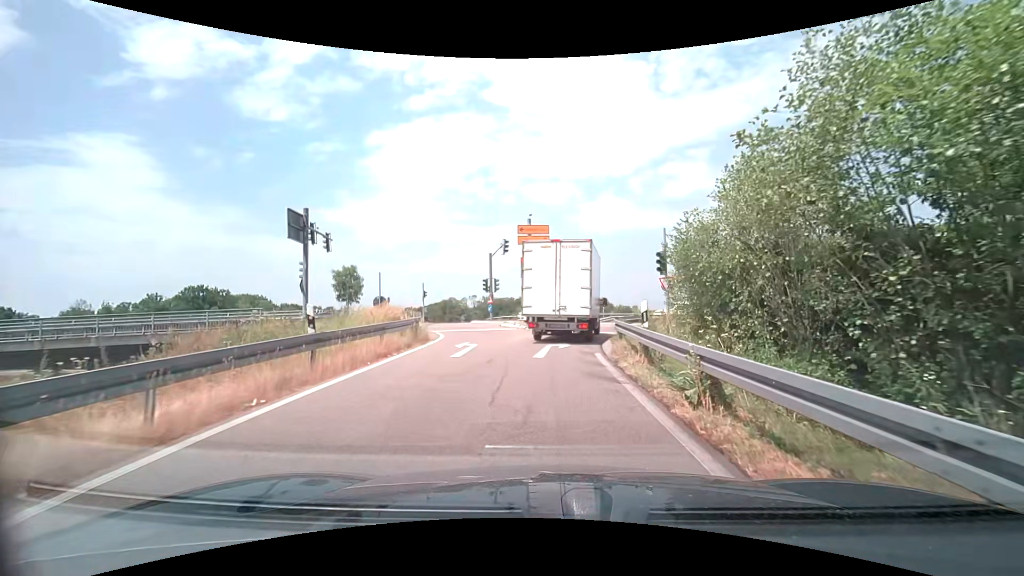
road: trunk_link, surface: asphalt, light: Day
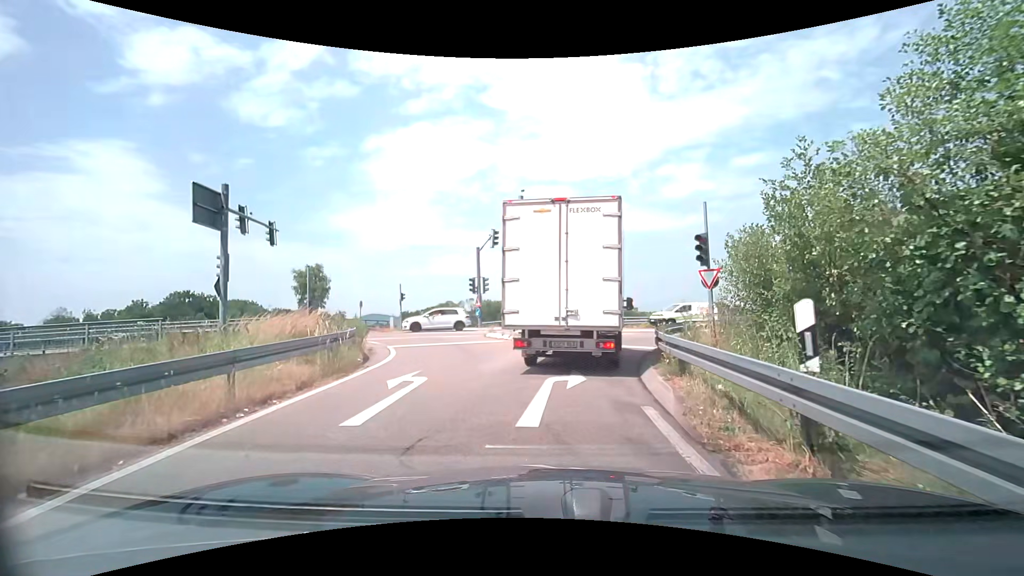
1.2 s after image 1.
(0.0, +6.2) m; 0°
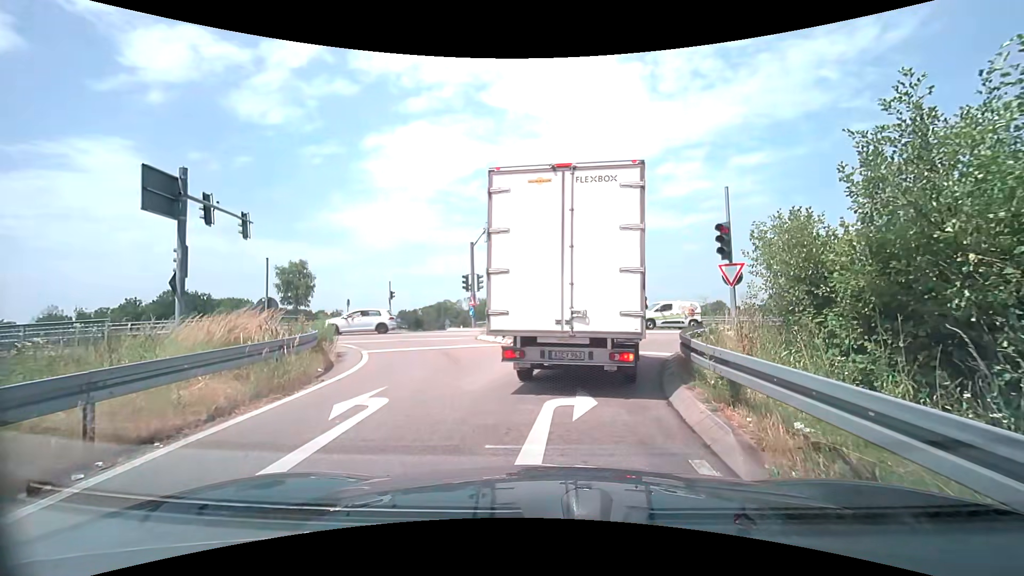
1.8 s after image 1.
(0.0, +2.0) m; 0°
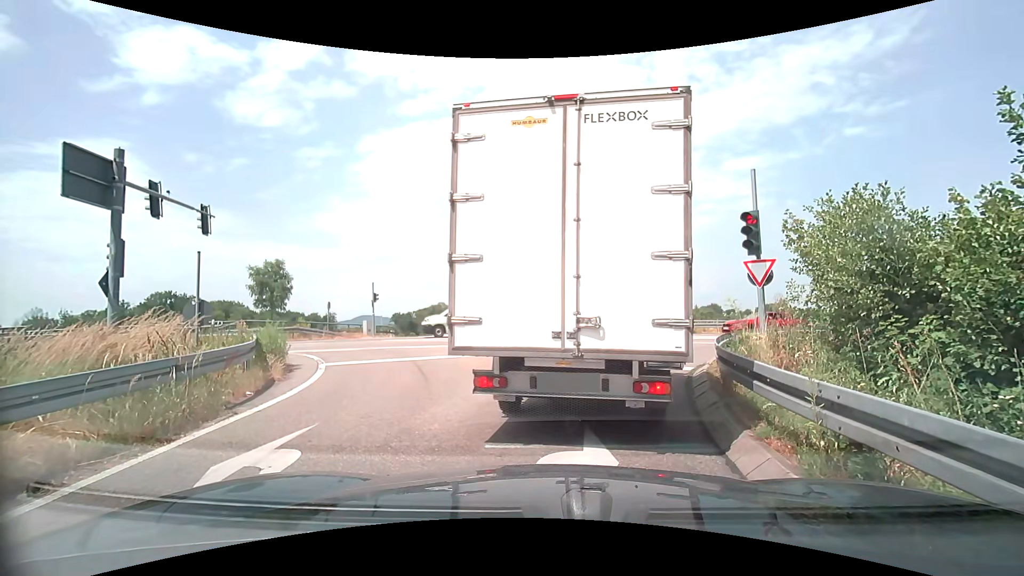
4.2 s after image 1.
(0.0, +2.2) m; 0°
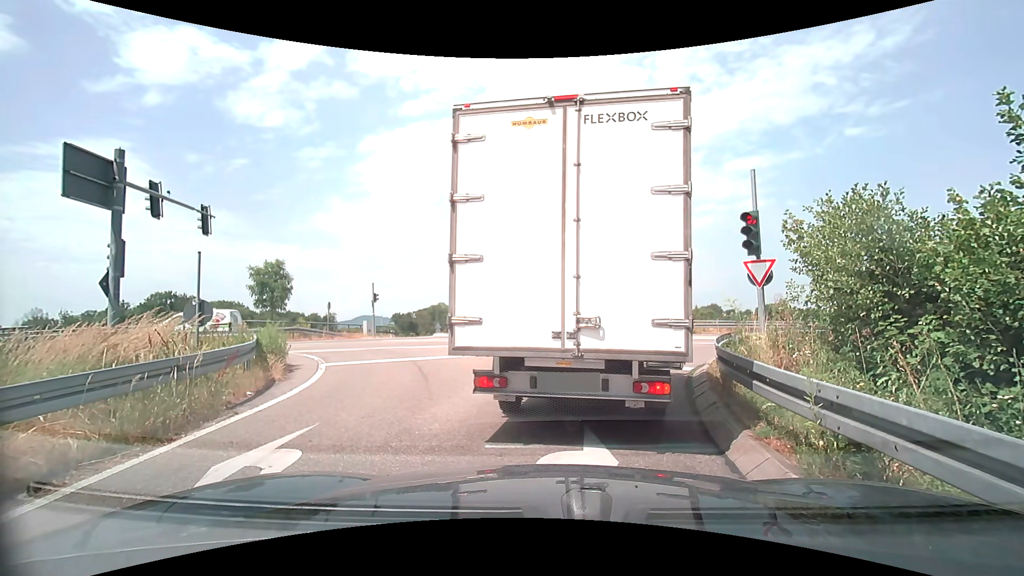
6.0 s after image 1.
(0.0, +0.1) m; 0°
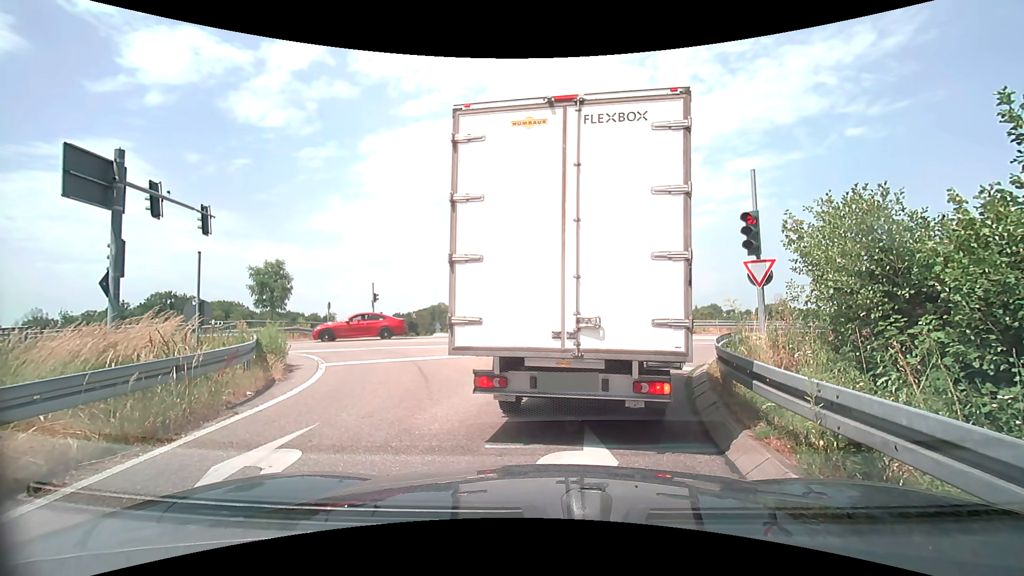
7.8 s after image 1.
(0.0, 0.0) m; 0°
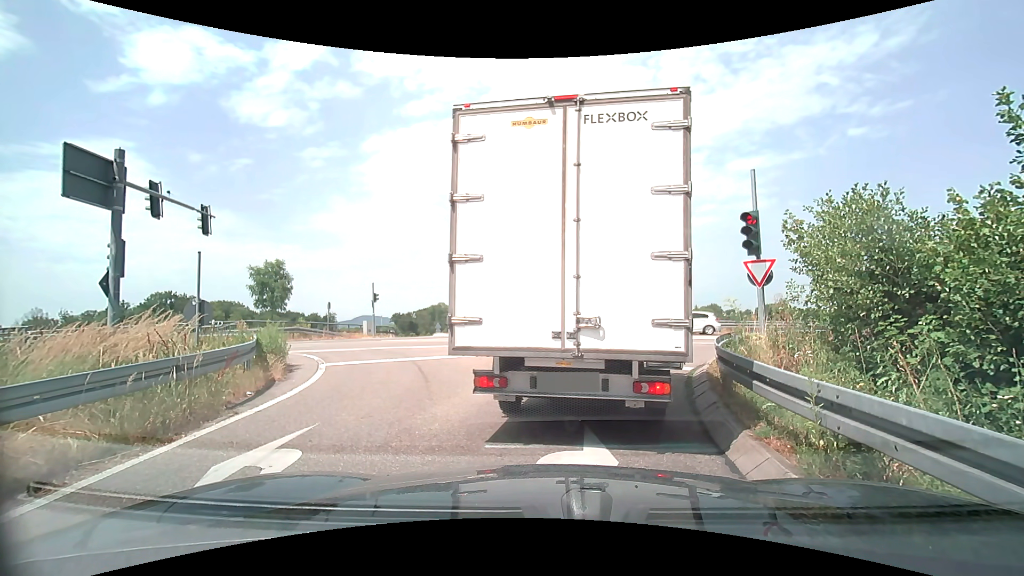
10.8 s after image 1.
(0.0, 0.0) m; 0°
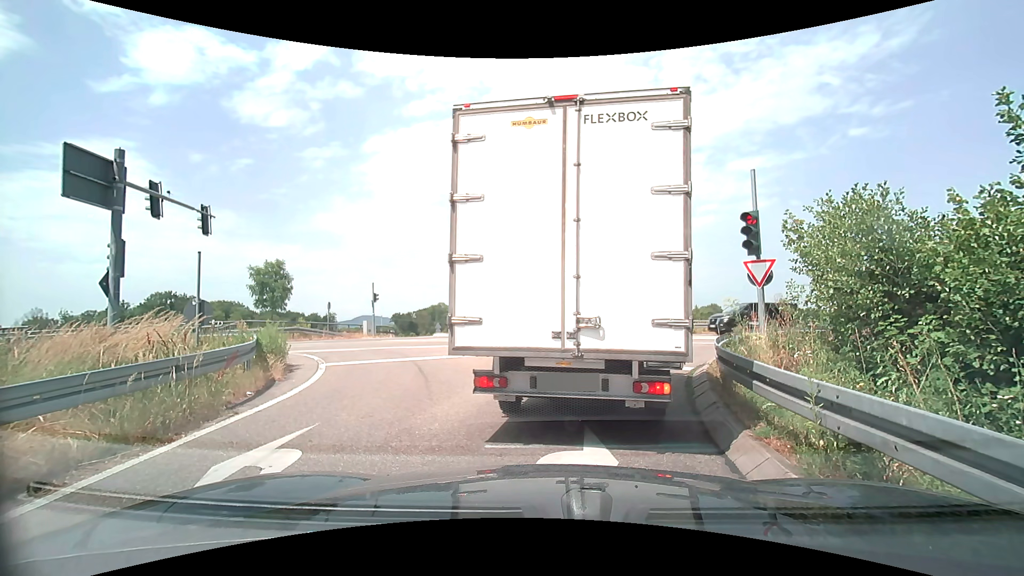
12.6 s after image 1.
(0.0, 0.0) m; 0°
(0, +10) (+4, +19) (+11, +26) (+21, +29) (+30, +32) (+40, +35) (+50, +38) (+59, +40) (+69, +43) (+78, +45) m
